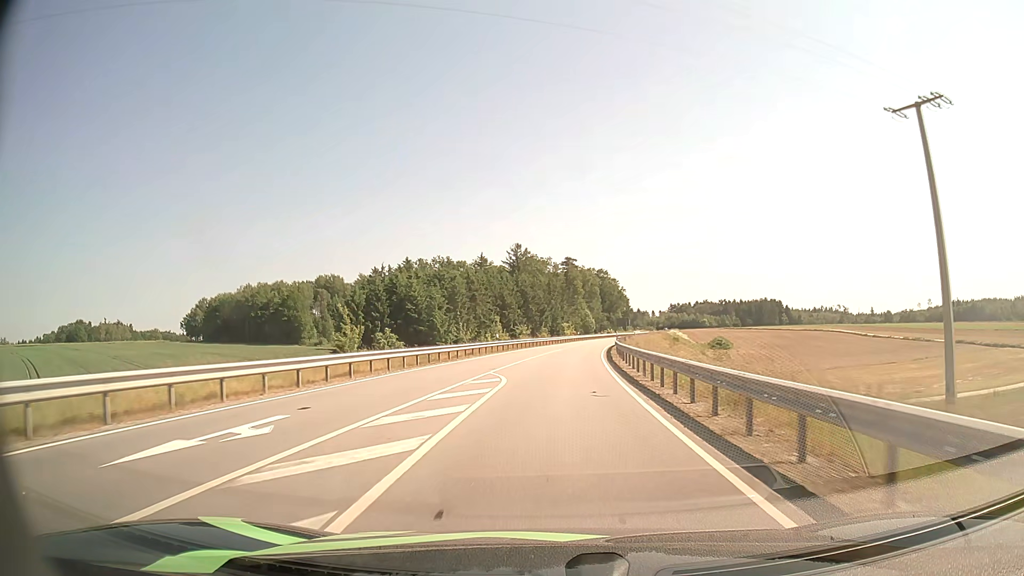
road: secondary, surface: asphalt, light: Day
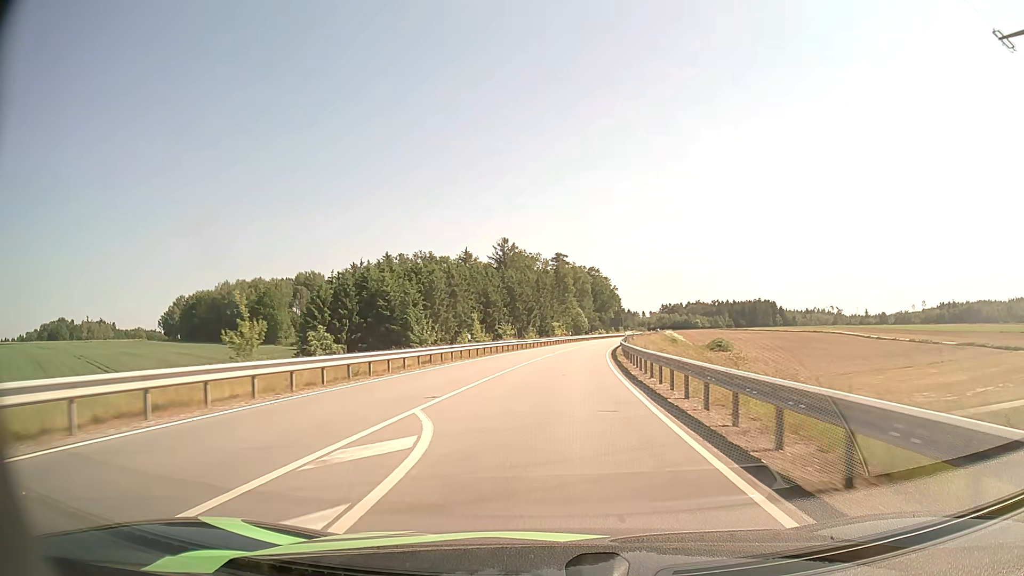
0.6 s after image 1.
(+0.1, +11.5) m; +1°
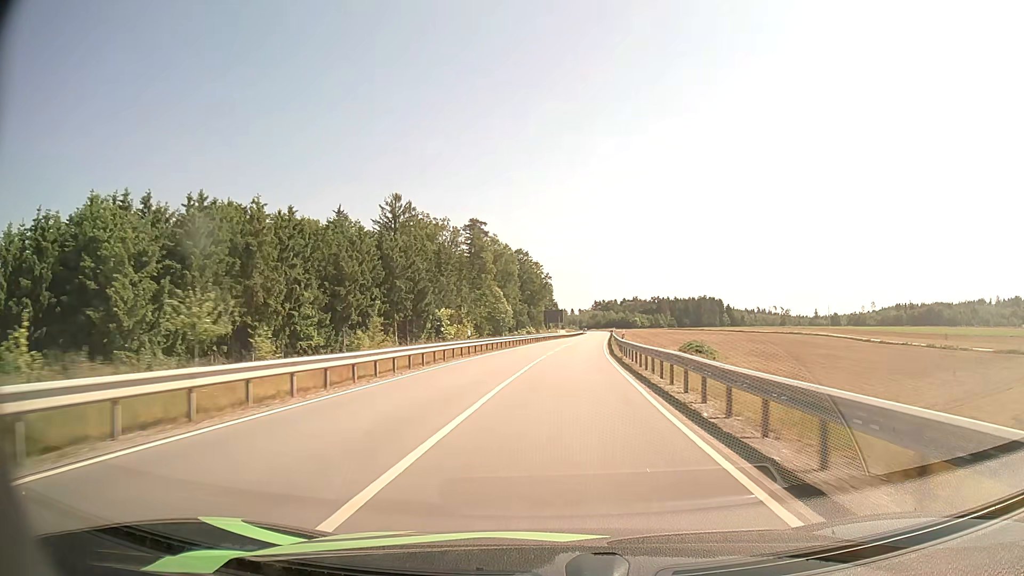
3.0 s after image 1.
(+3.0, +52.2) m; +6°
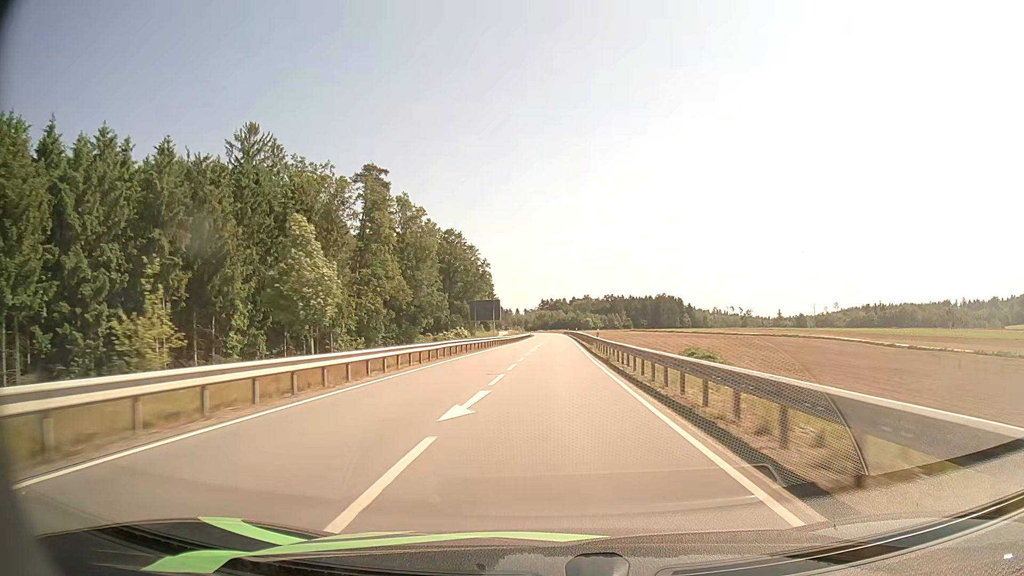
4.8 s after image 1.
(+1.9, +43.6) m; +5°
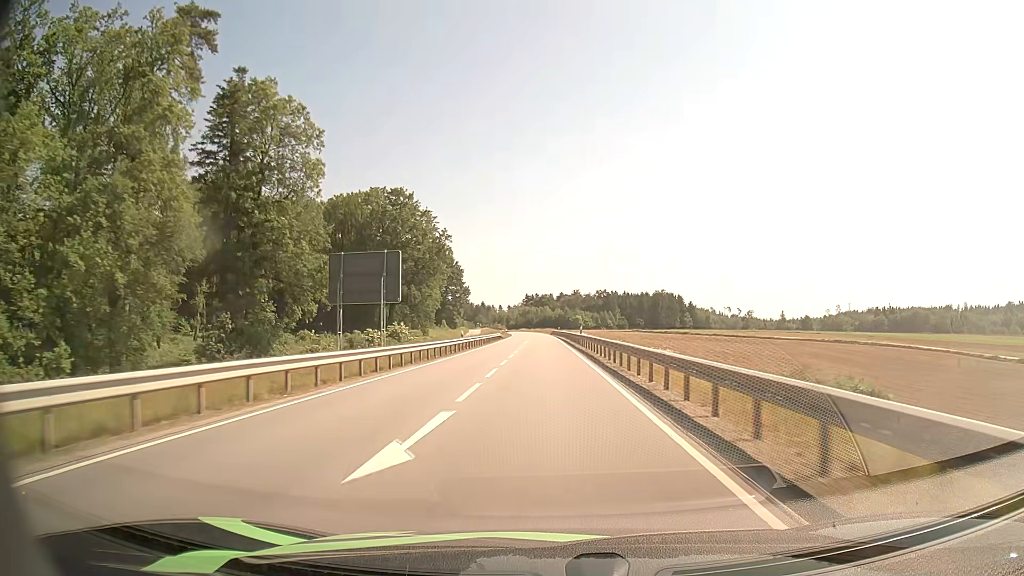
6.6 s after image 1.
(+0.6, +46.0) m; +1°
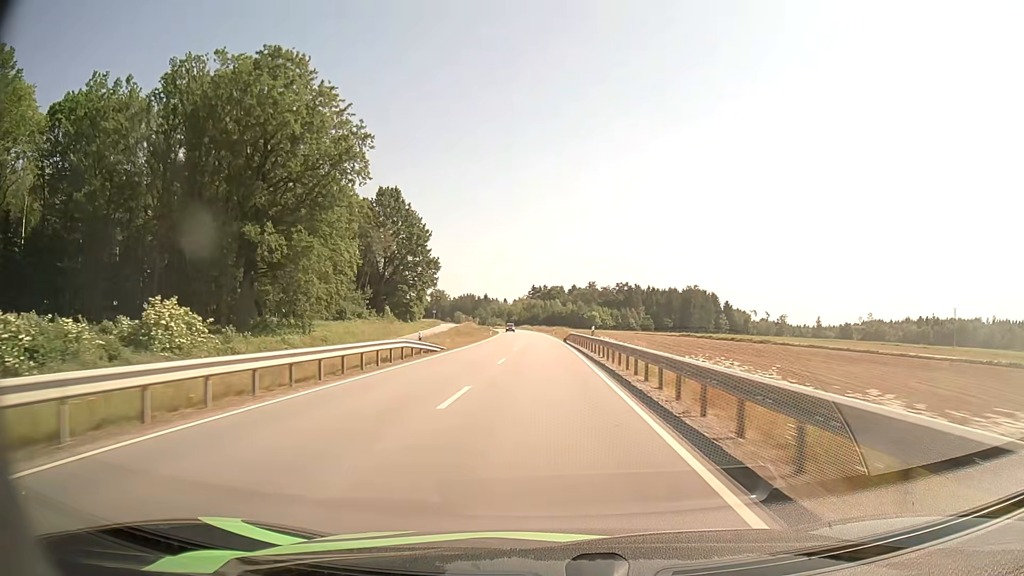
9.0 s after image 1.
(-0.1, +61.9) m; -1°
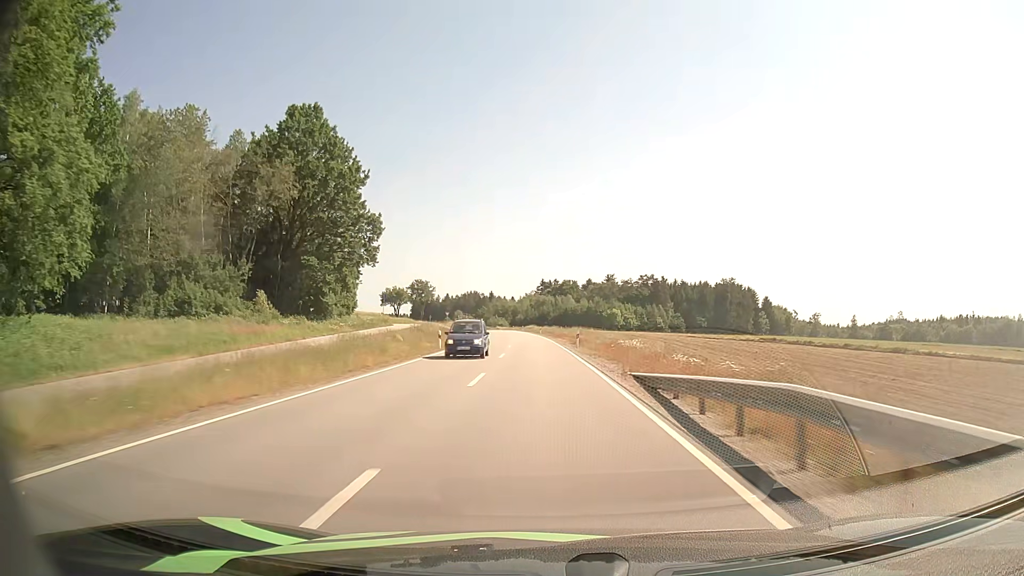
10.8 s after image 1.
(-0.3, +46.1) m; -1°
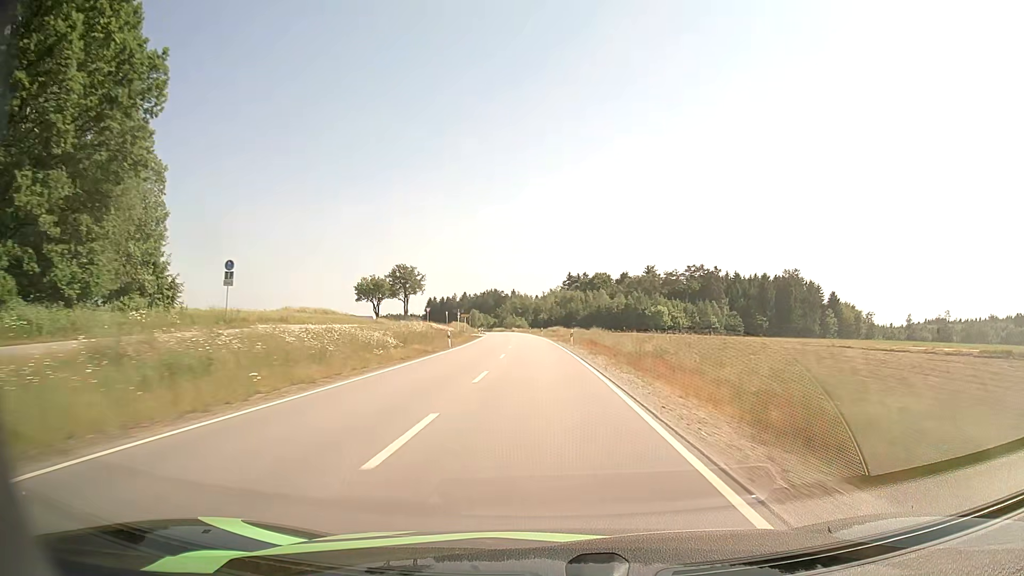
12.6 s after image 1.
(-0.7, +45.7) m; -2°
(0, +10) (0, +20) (0, +30) (-1, +40) (-1, +50) (-1, +60) (-2, +70) (-3, +80) (-3, +90) (-4, +100) m
